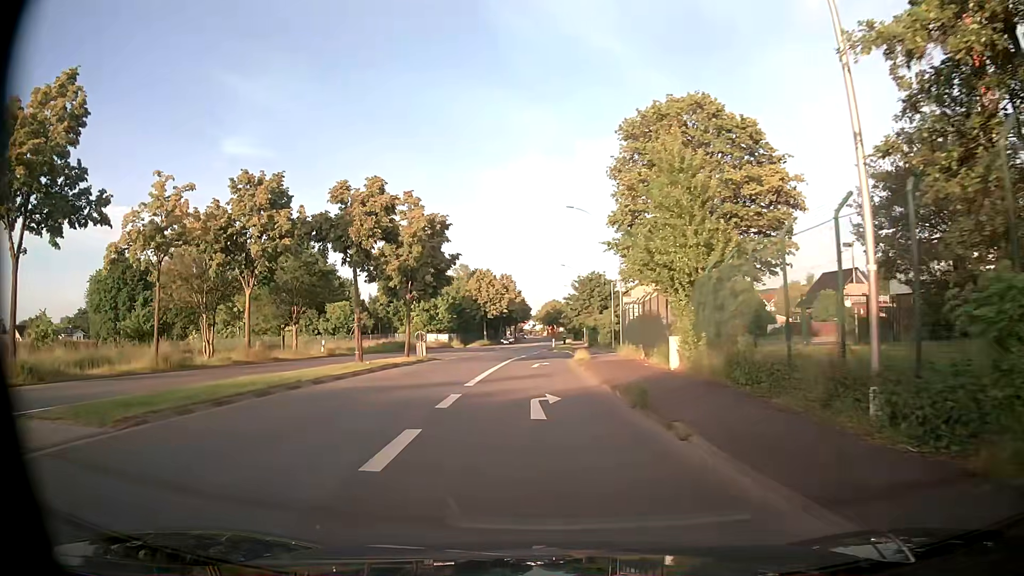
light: Day
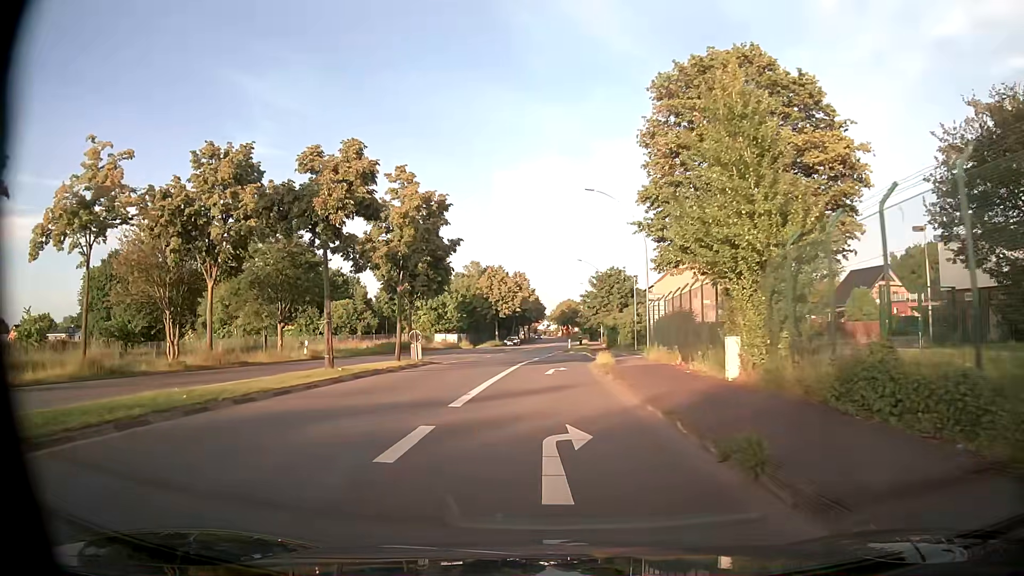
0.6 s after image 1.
(0.0, +5.7) m; +1°
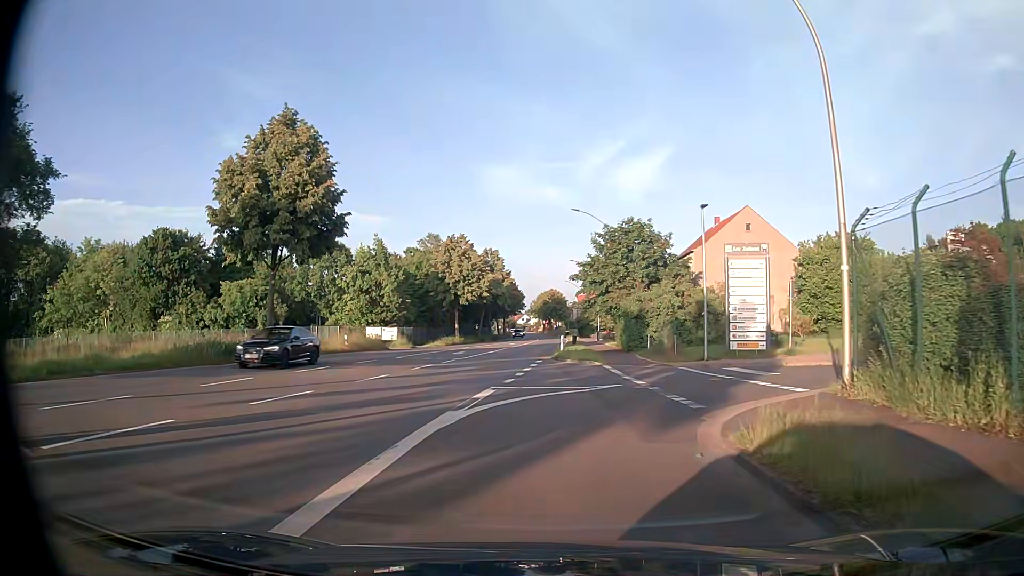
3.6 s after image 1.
(-0.2, +27.8) m; 0°
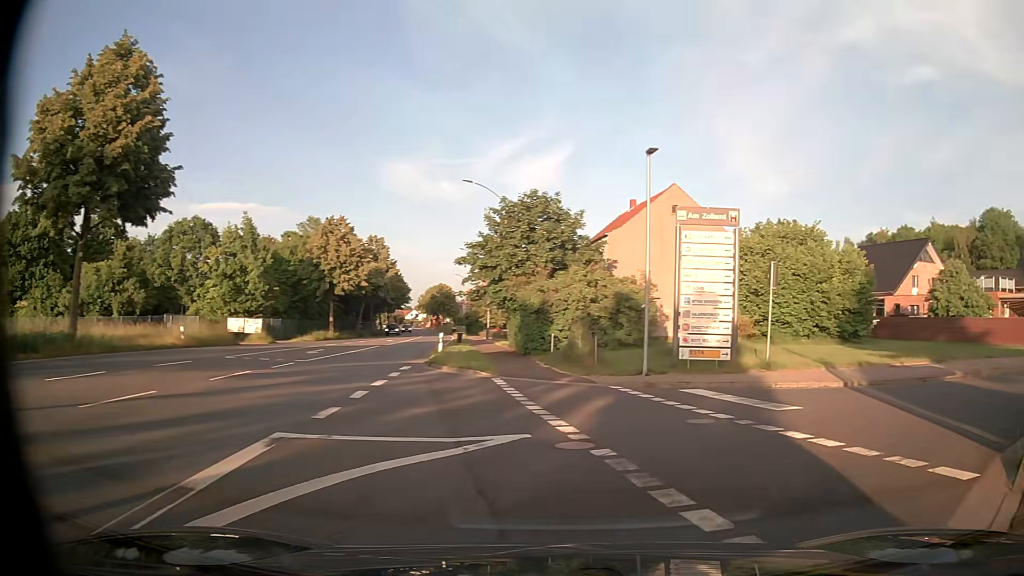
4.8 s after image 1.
(+0.4, +8.2) m; +7°
(+4, +9) (+13, +13) (+23, +15) (+33, +17) (+43, +19) (+52, +21) (+62, +23) (+72, +25) (+82, +25) (+91, +22) m
